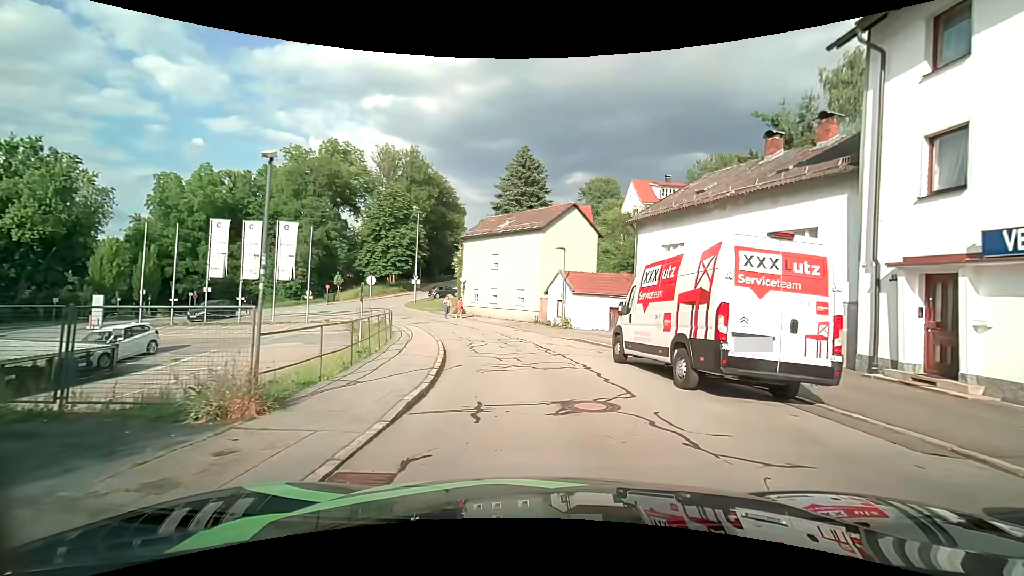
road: residential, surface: asphalt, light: Day
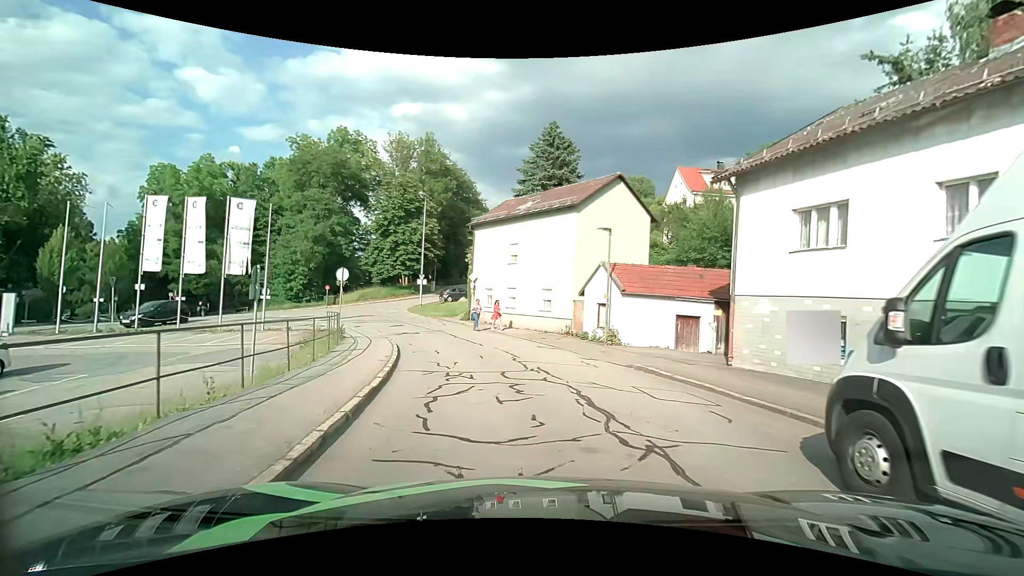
(-0.1, +9.0) m; -4°
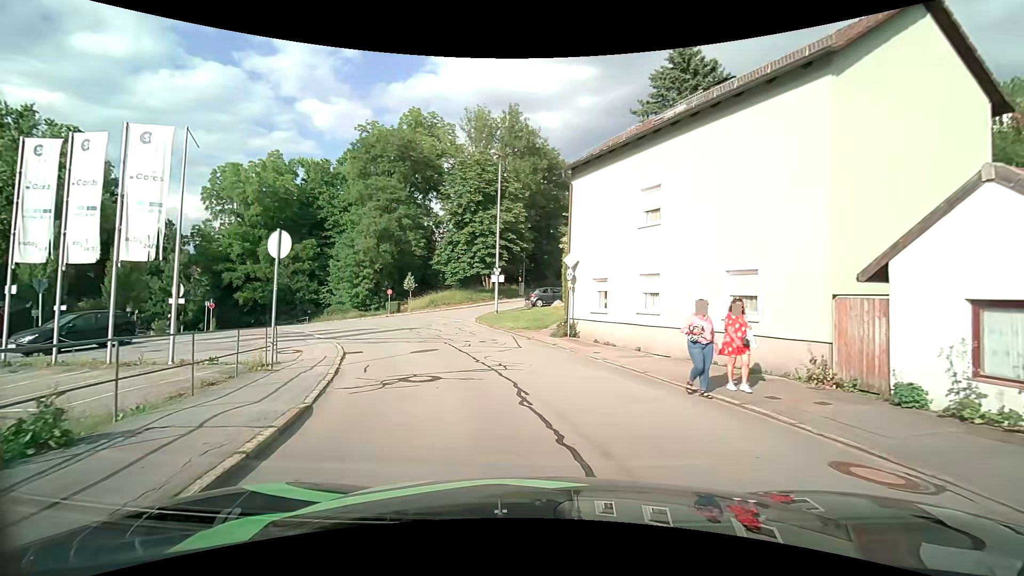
(-1.3, +14.2) m; -11°
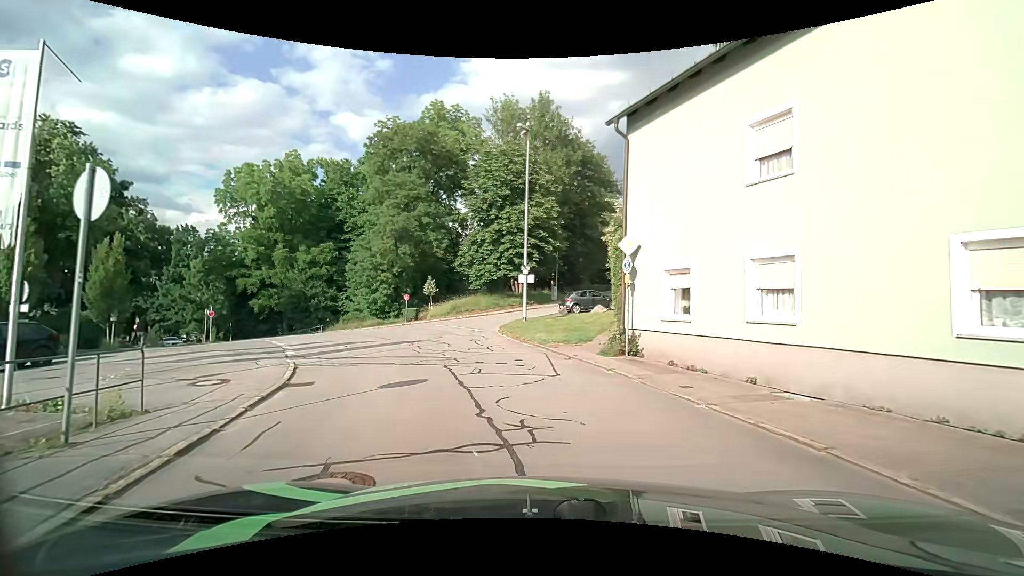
(-0.1, +5.6) m; -3°
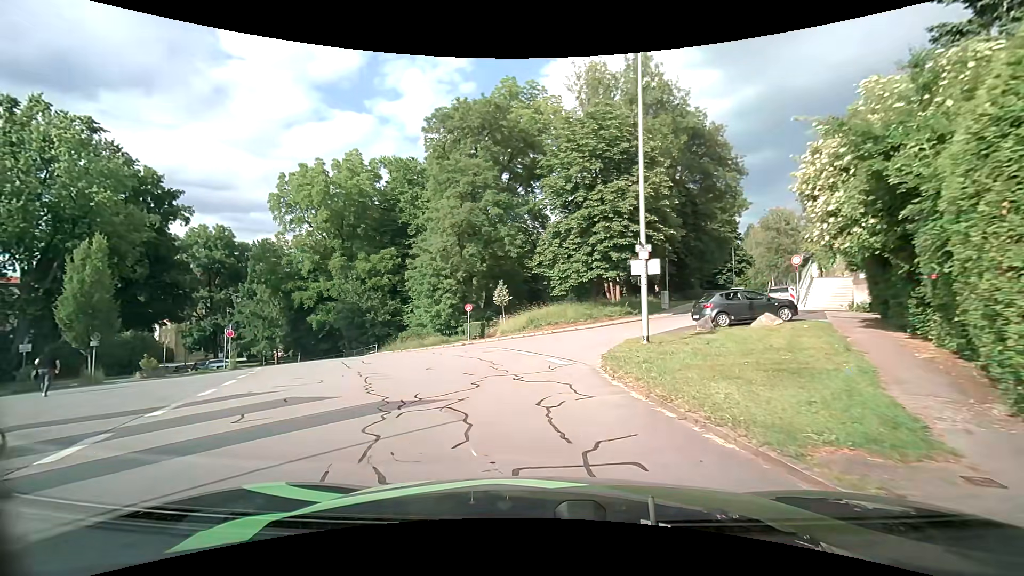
(-0.8, +11.1) m; -10°
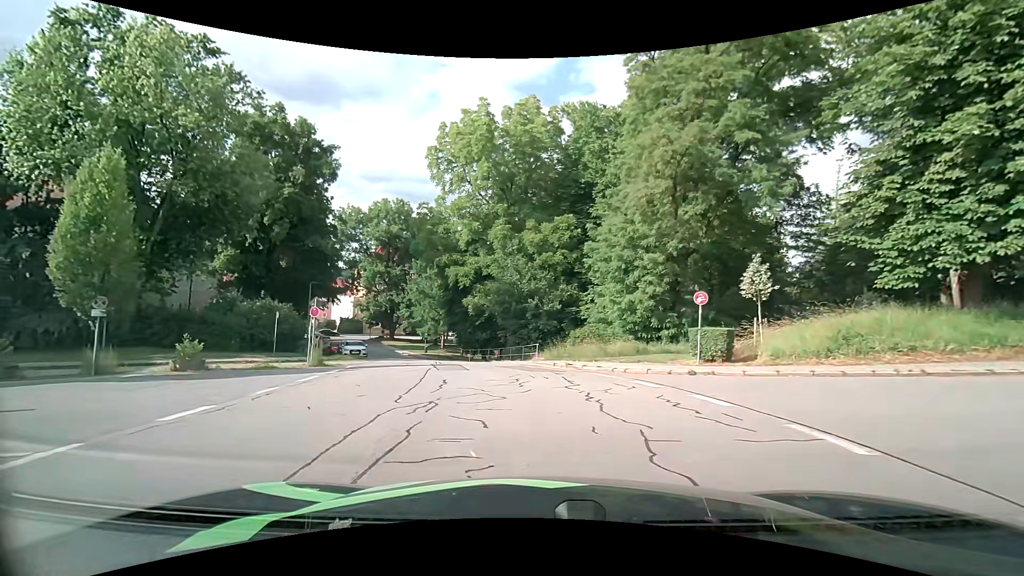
(-2.8, +14.7) m; -20°
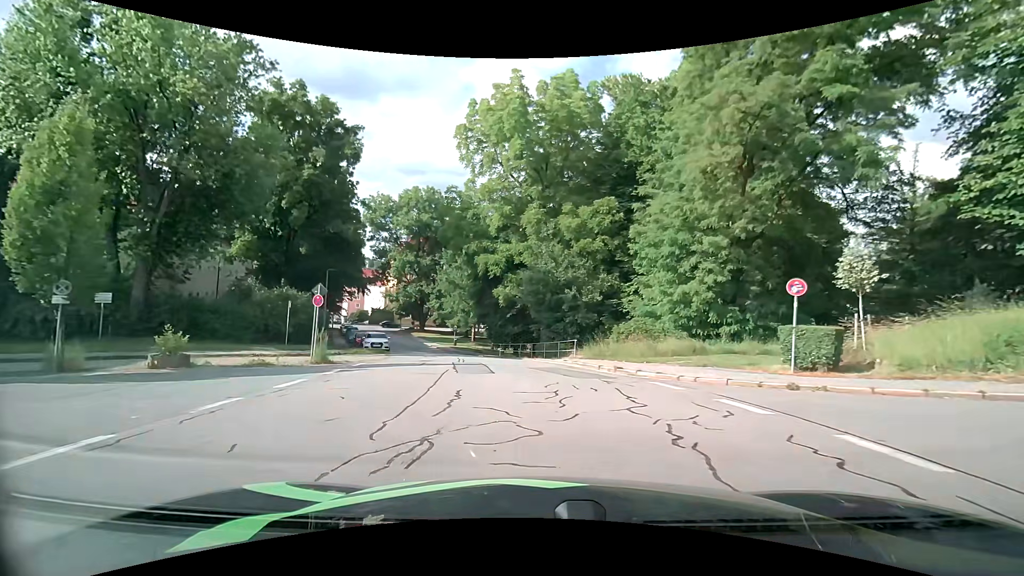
(-0.1, +3.4) m; -4°
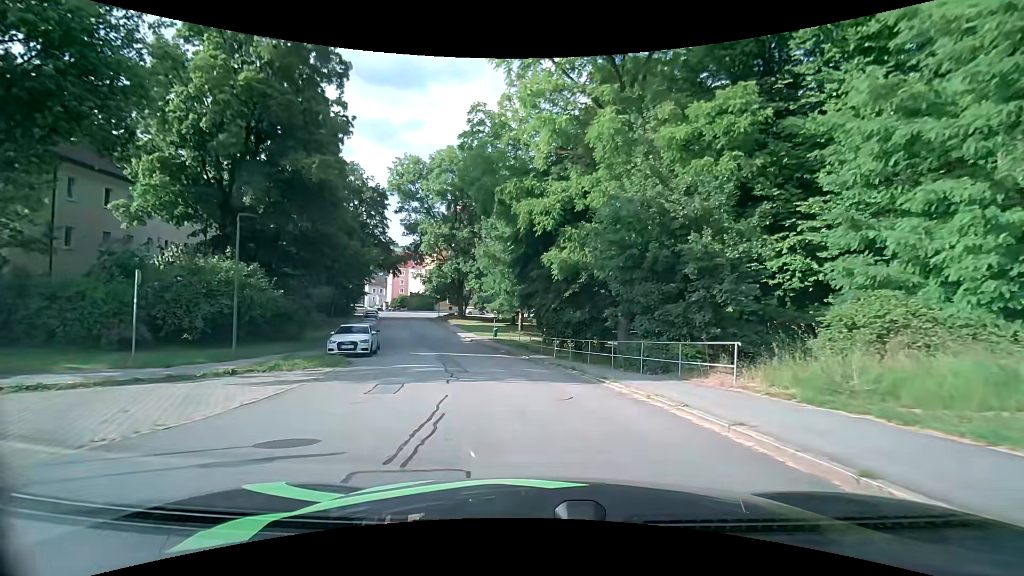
(-0.8, +14.7) m; -5°
